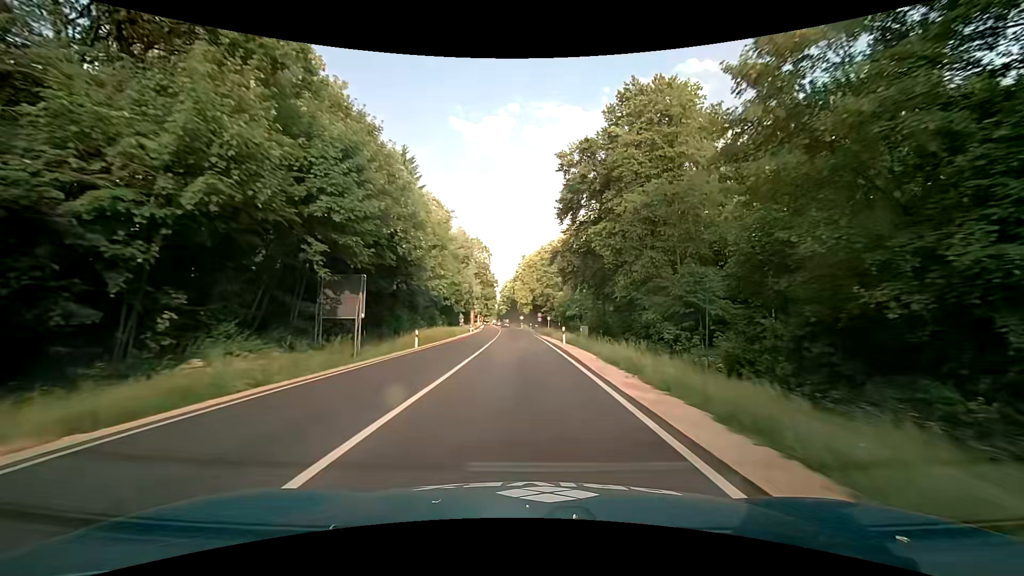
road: primary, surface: asphalt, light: Day
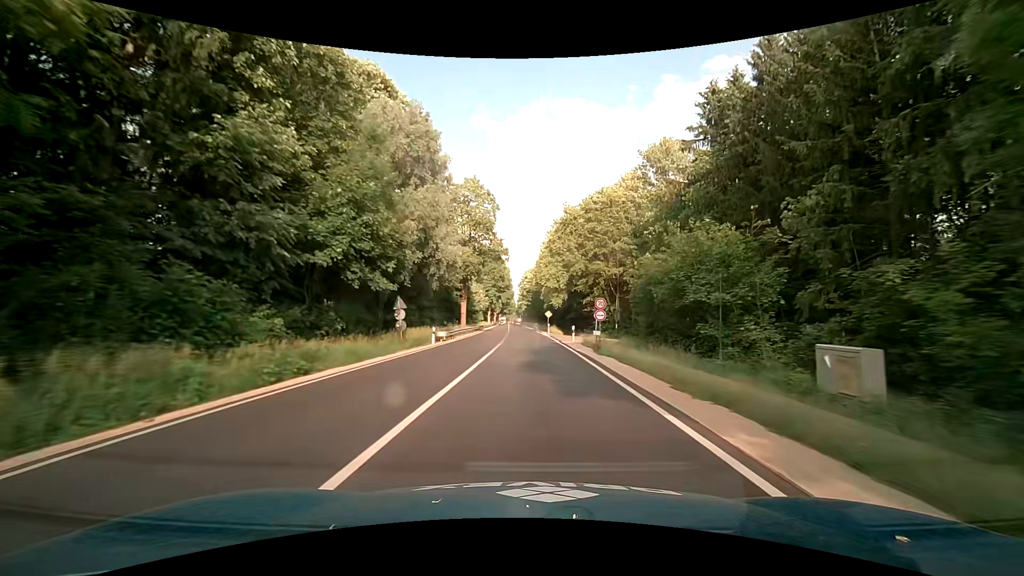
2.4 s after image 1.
(-1.4, +43.0) m; -3°
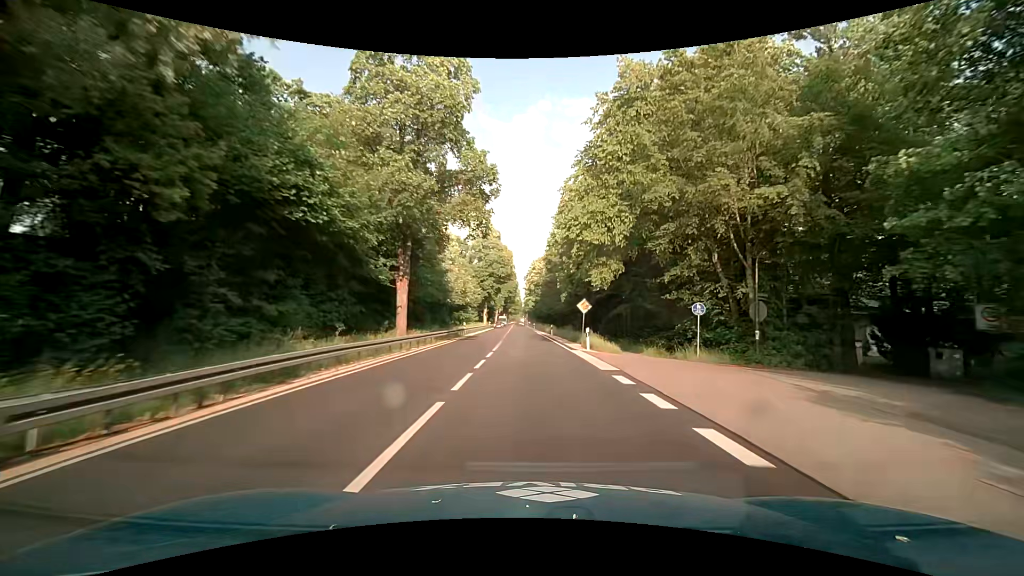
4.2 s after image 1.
(-0.2, +32.2) m; -1°
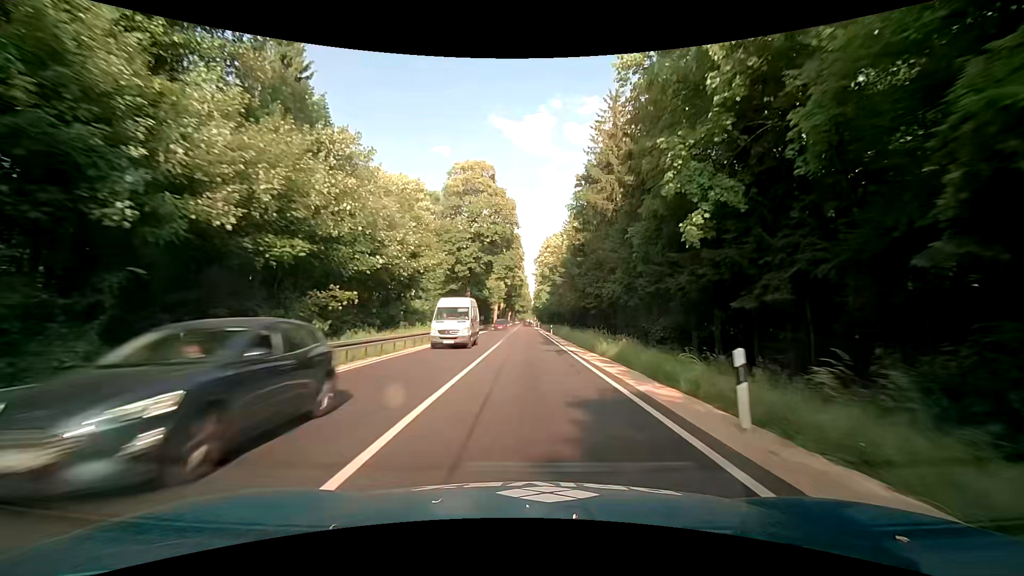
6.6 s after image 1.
(-0.6, +42.9) m; -2°
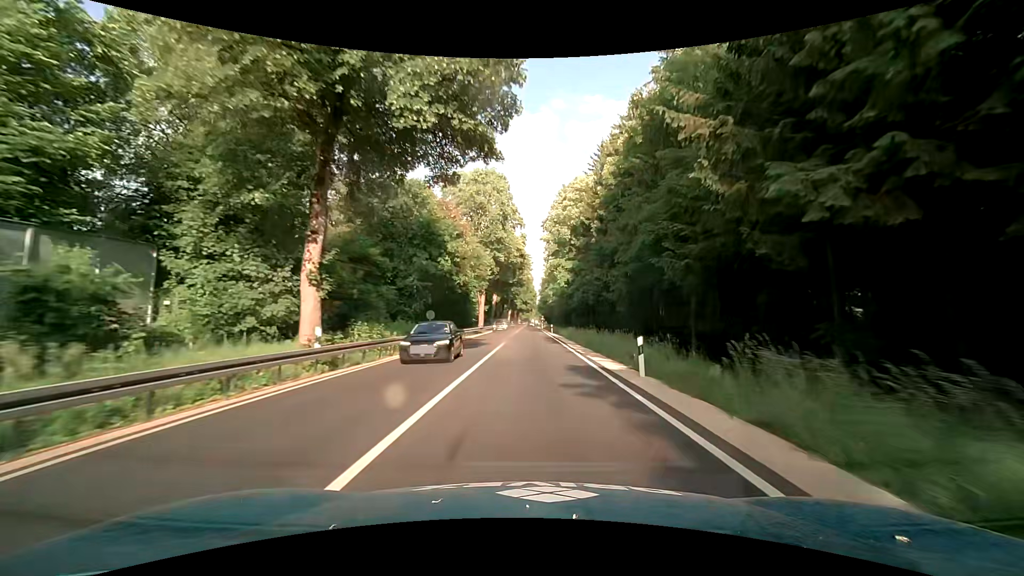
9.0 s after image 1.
(-0.2, +42.9) m; 0°
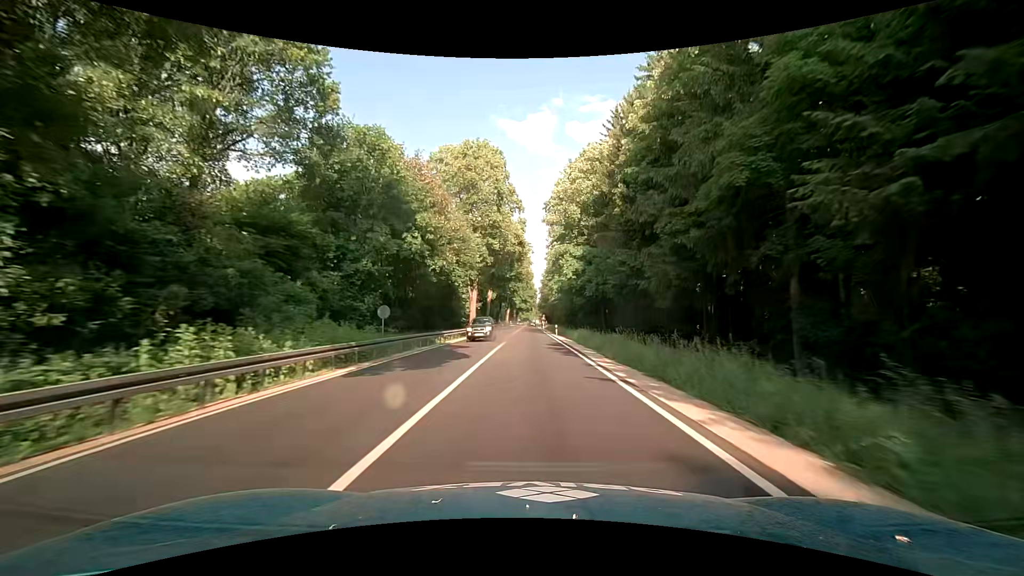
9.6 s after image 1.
(0.0, +10.7) m; 0°
